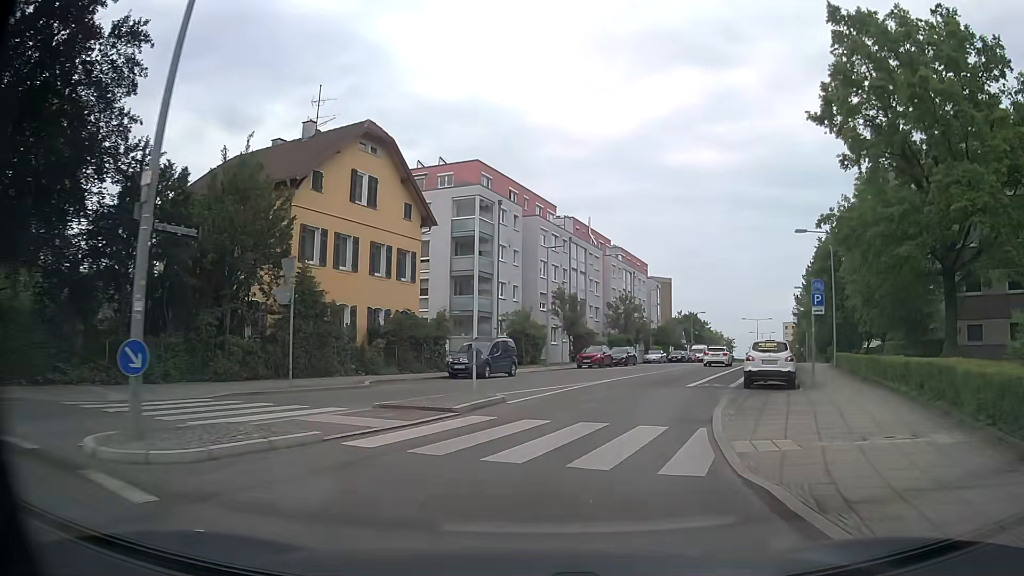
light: Day
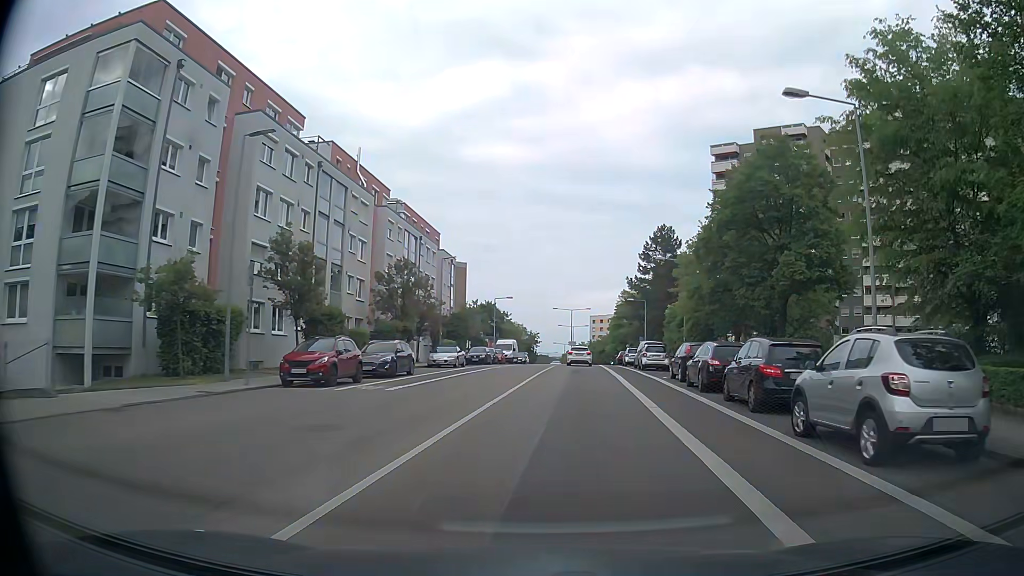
(+4.1, +24.7) m; +19°
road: secondary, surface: asphalt
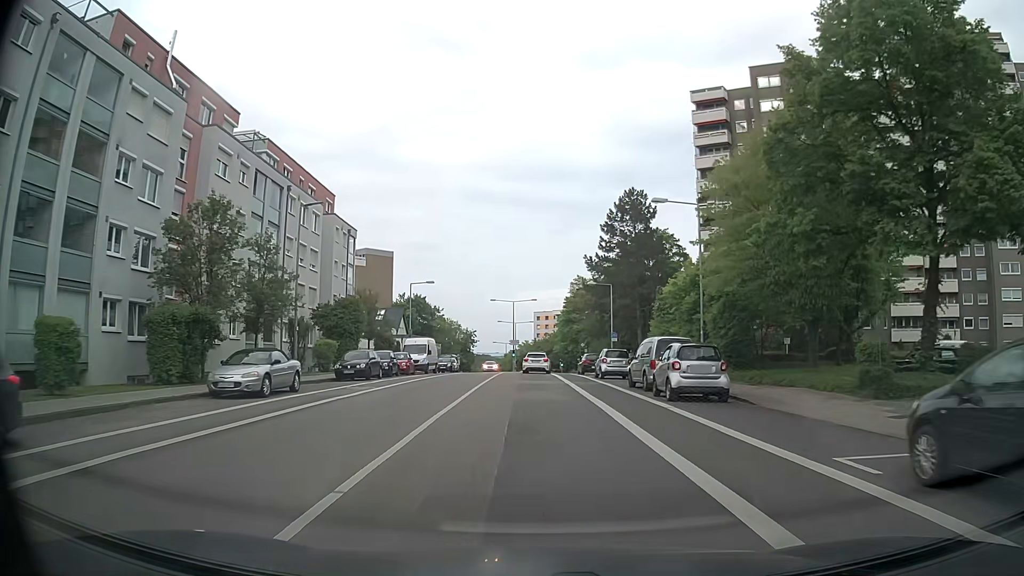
(+1.1, +22.0) m; +5°
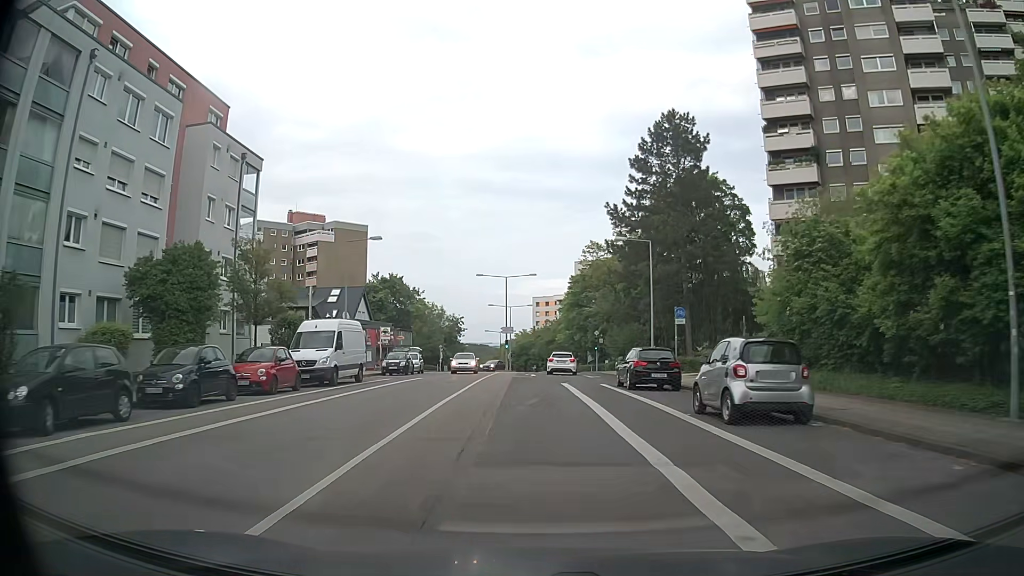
(0.0, +22.4) m; 0°
